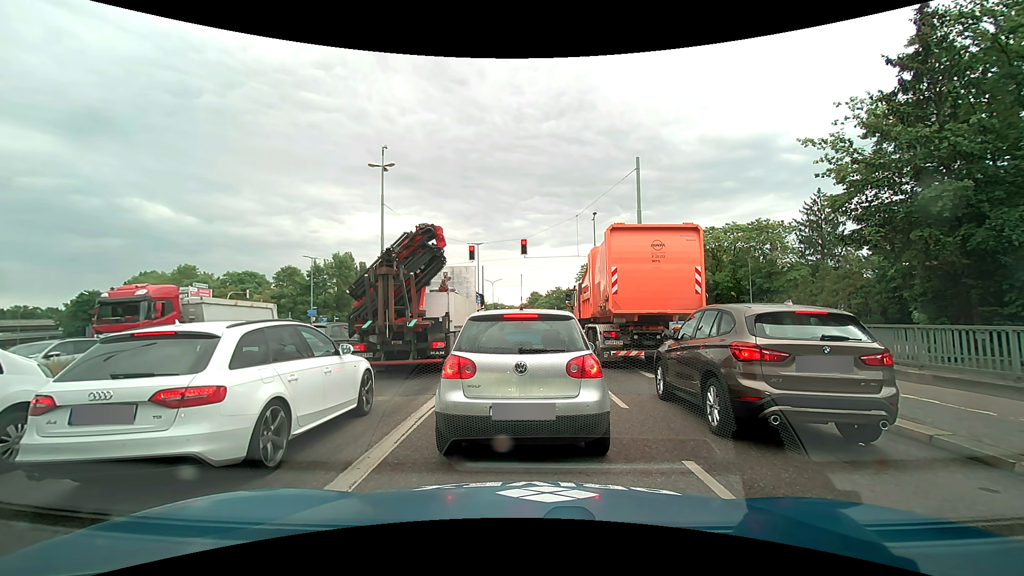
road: primary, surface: asphalt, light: Day
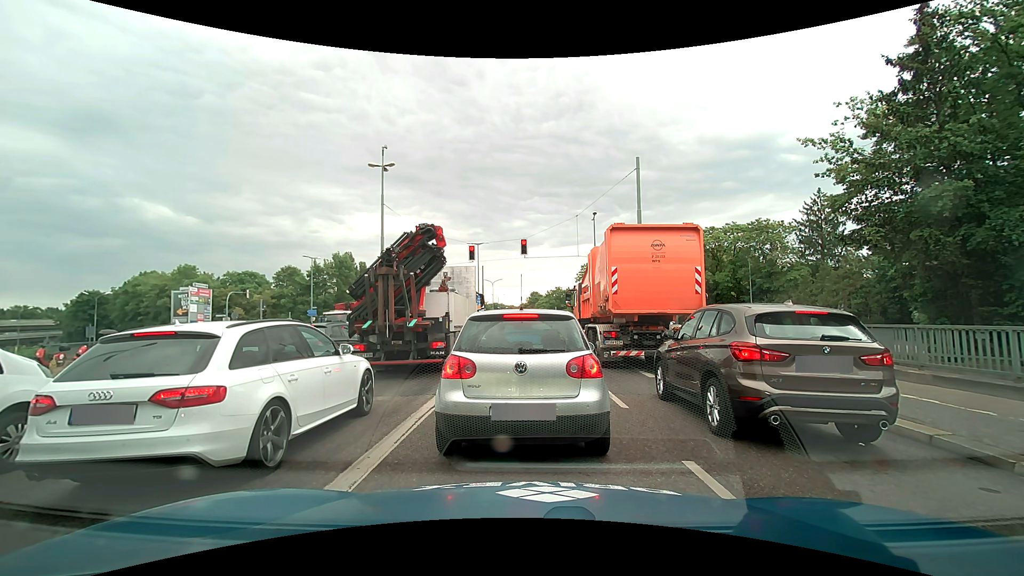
(0.0, 0.0) m; 0°
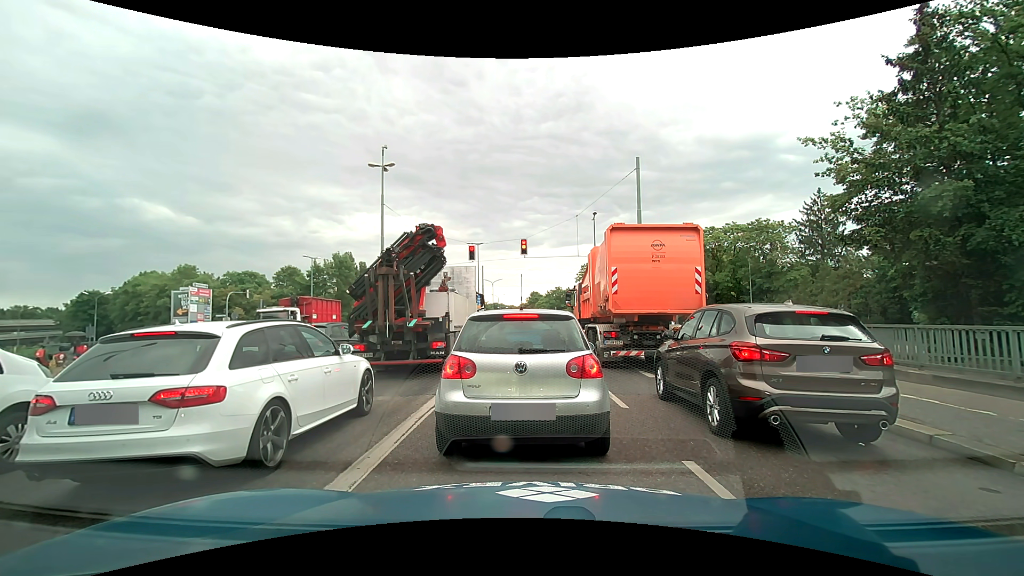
(0.0, 0.0) m; 0°
